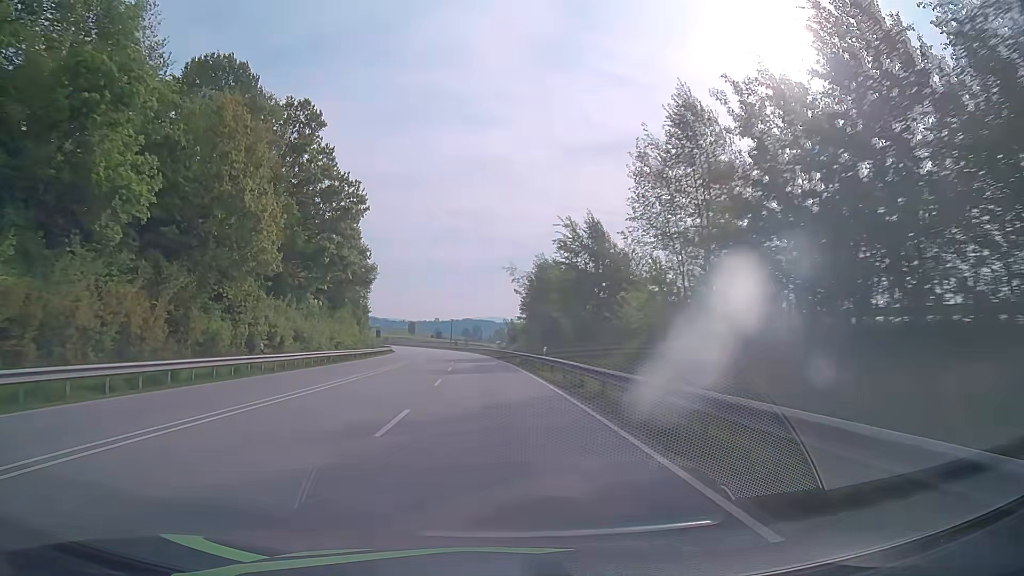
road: primary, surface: asphalt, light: Day
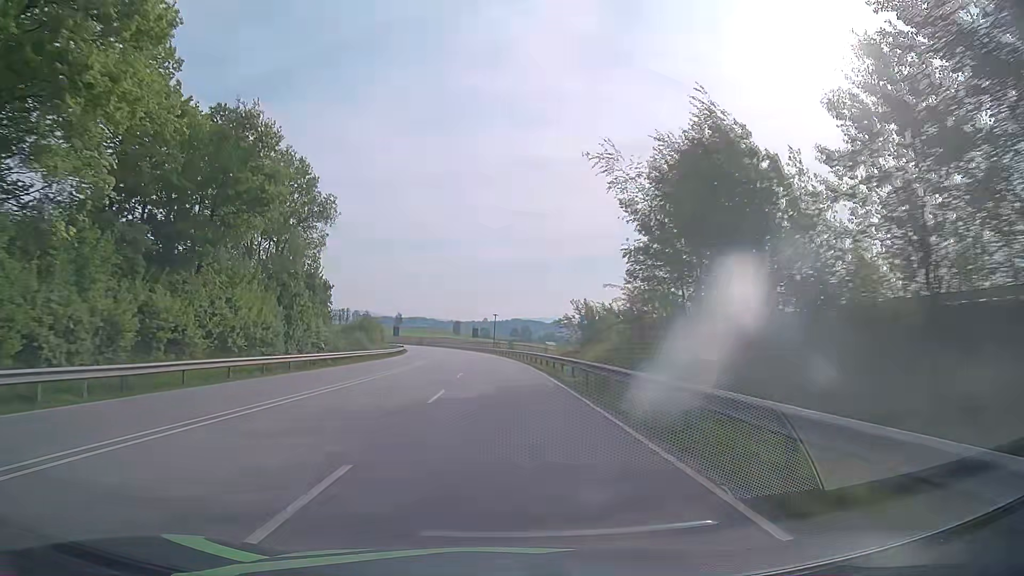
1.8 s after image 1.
(-1.6, +42.5) m; -4°
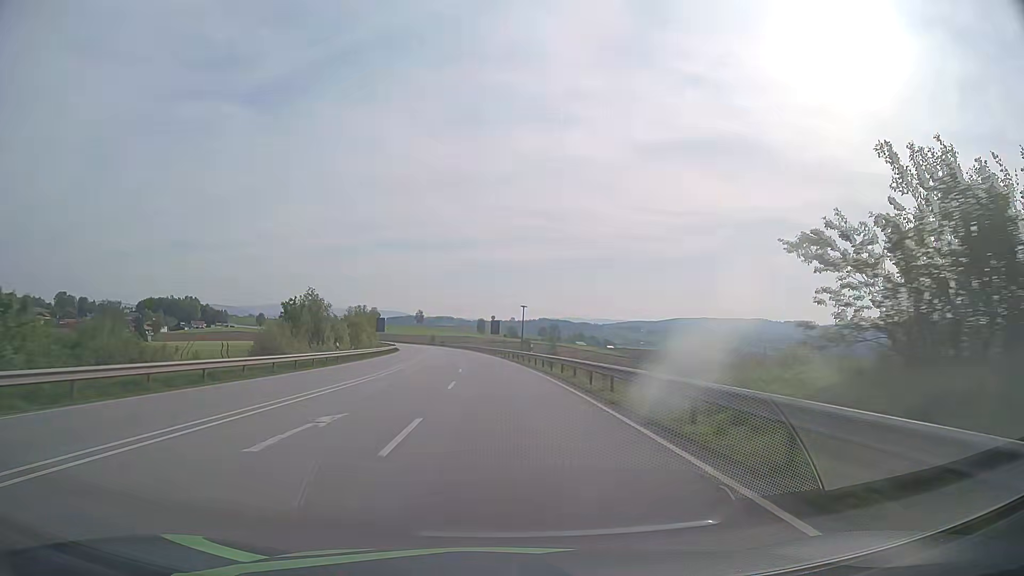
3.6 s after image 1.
(-1.1, +43.3) m; -3°
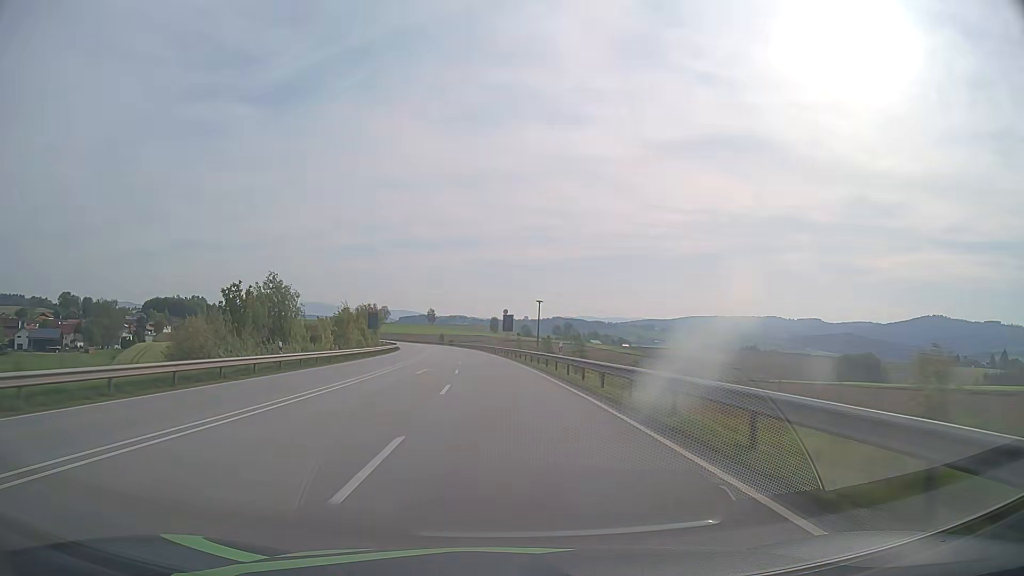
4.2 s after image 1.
(-0.1, +14.6) m; -1°
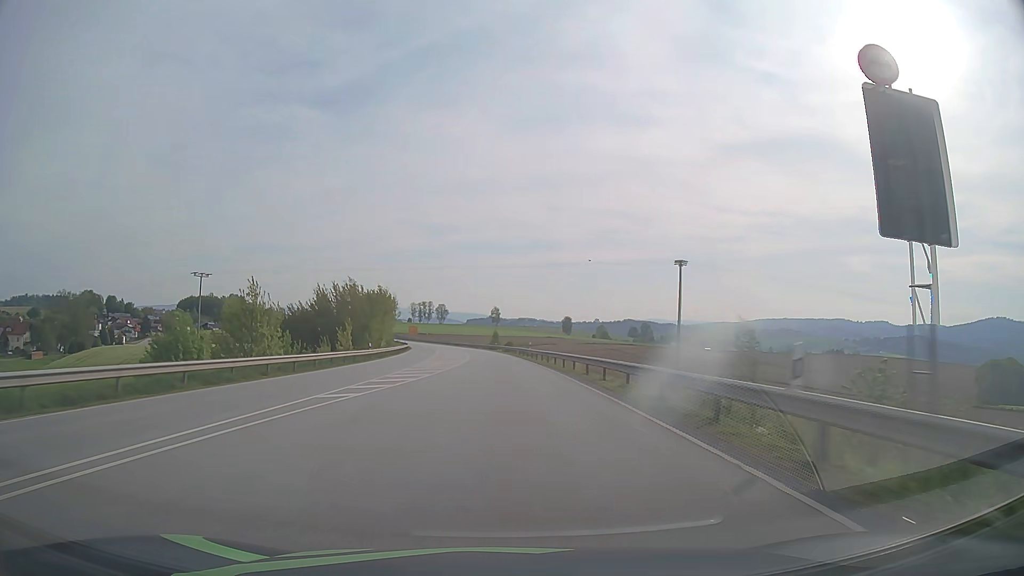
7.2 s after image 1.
(-4.1, +73.3) m; -6°
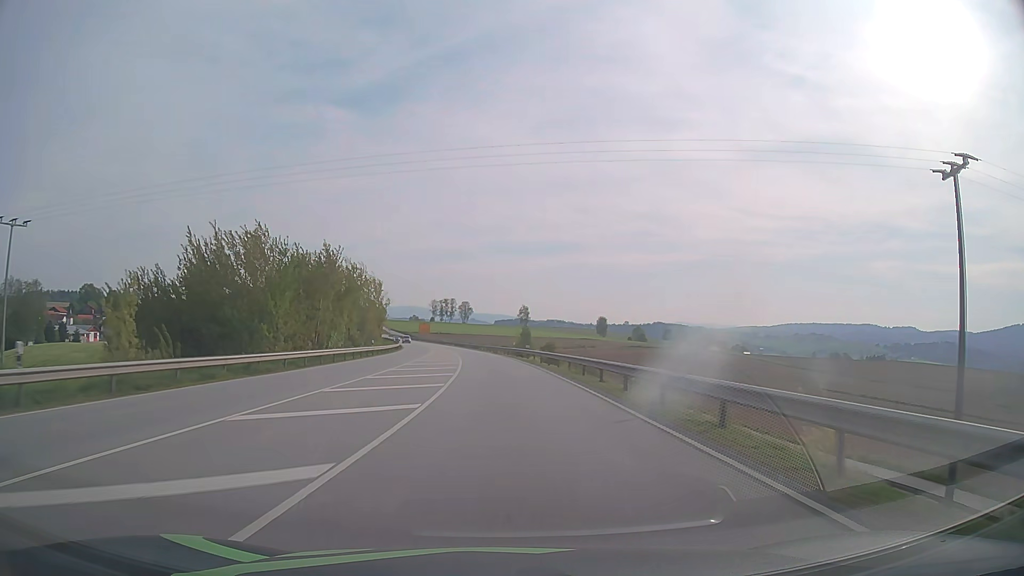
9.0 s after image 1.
(-1.0, +44.5) m; -2°
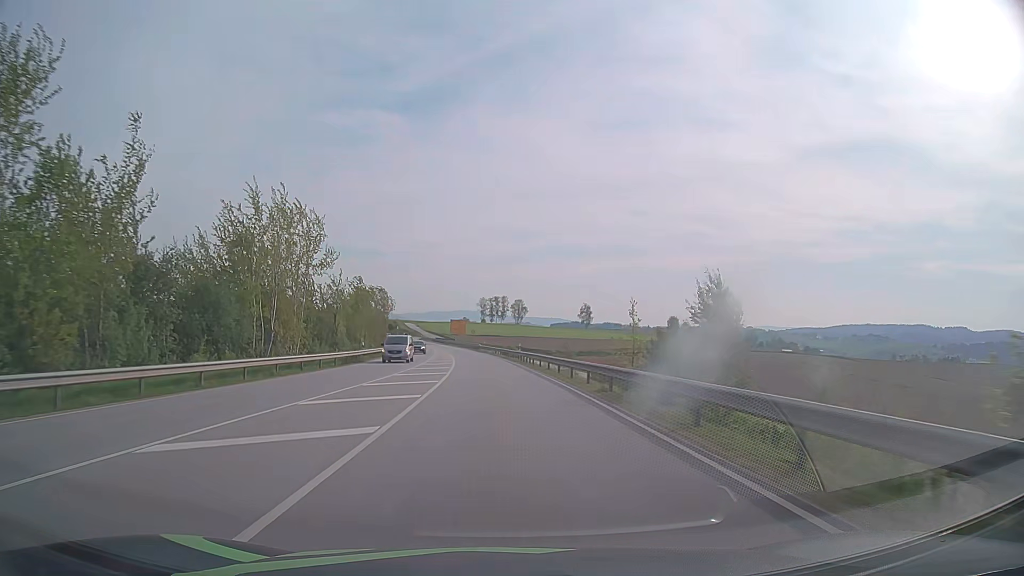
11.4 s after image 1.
(-2.3, +59.5) m; -5°
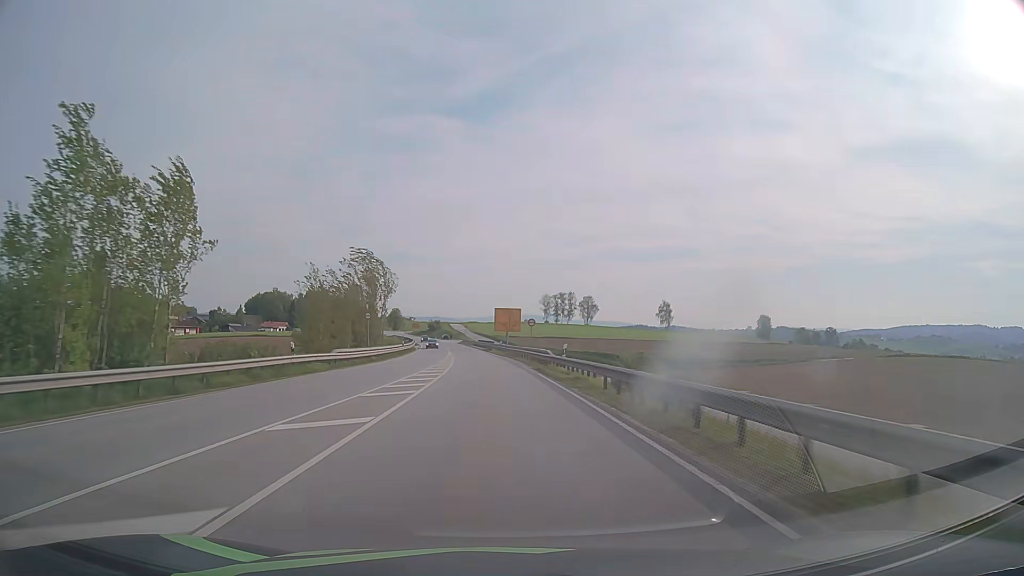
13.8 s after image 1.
(-2.7, +60.9) m; -5°
(0, +10) (0, +20) (-1, +30) (-1, +40) (-2, +50) (-3, +60) (-4, +70) (-5, +80) (-6, +90) (-7, +100) m
